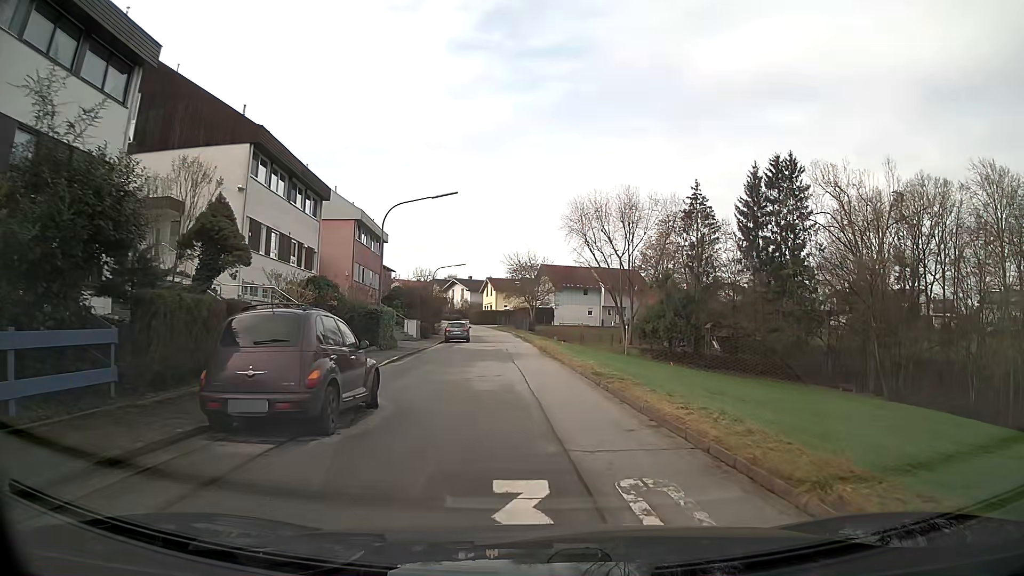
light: Day
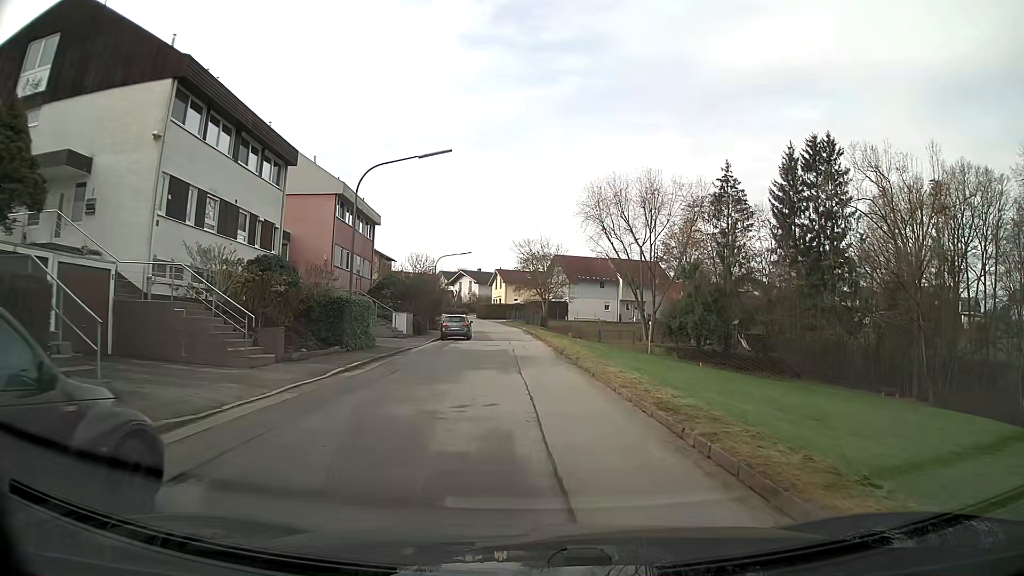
(-0.1, +7.4) m; -1°
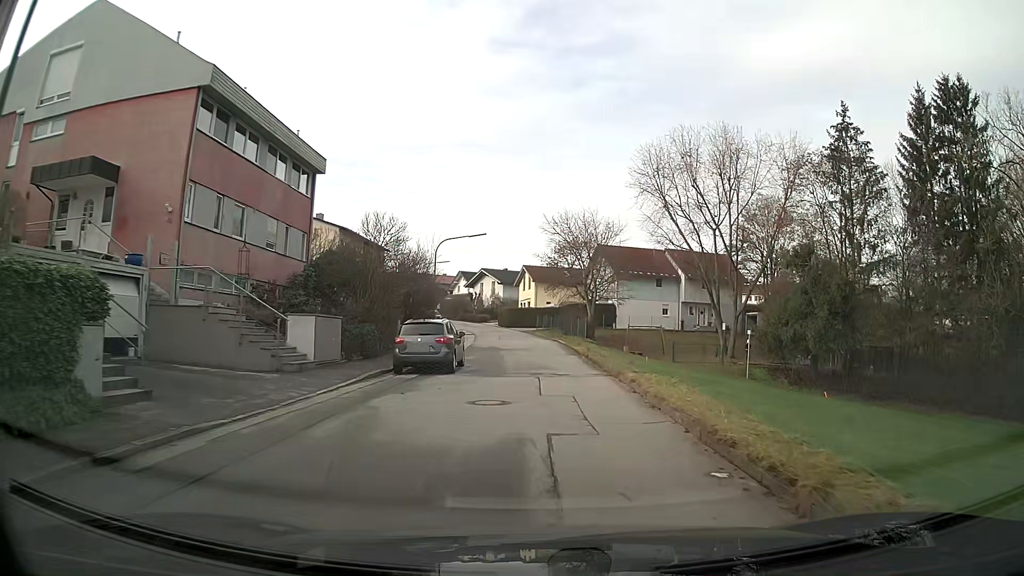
(-0.6, +20.5) m; -2°
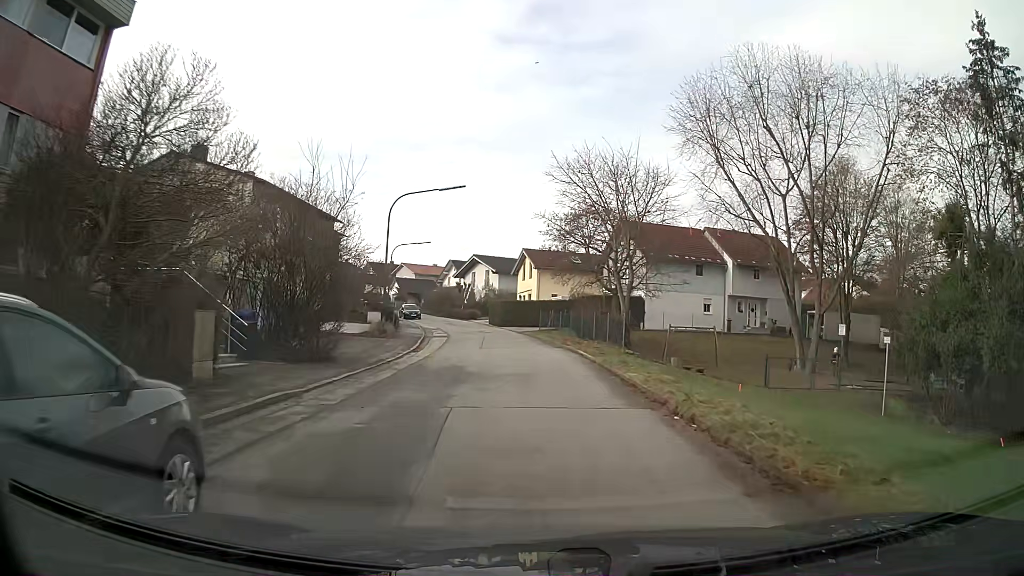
(0.0, +17.0) m; 0°
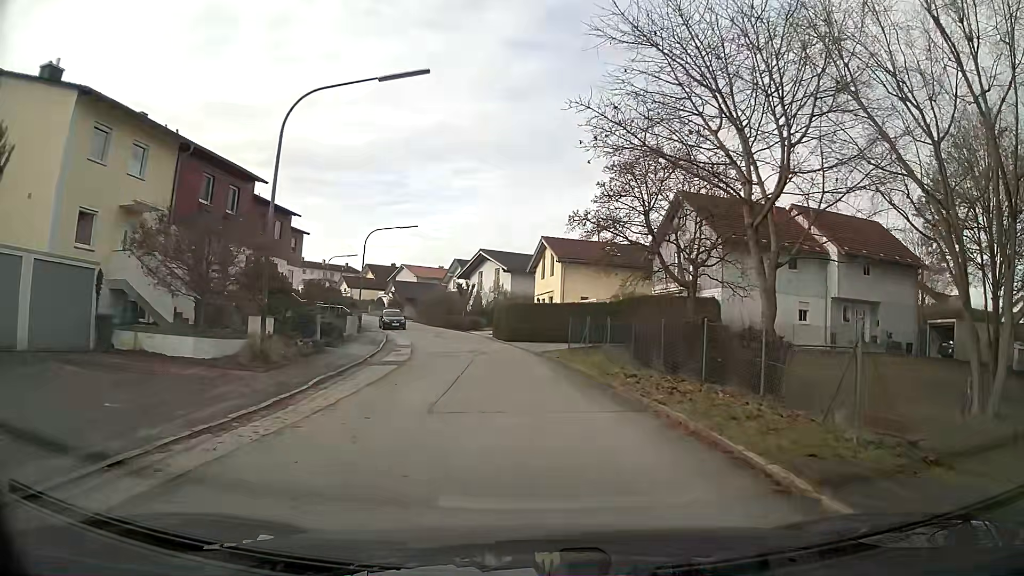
(-0.2, +17.0) m; -2°
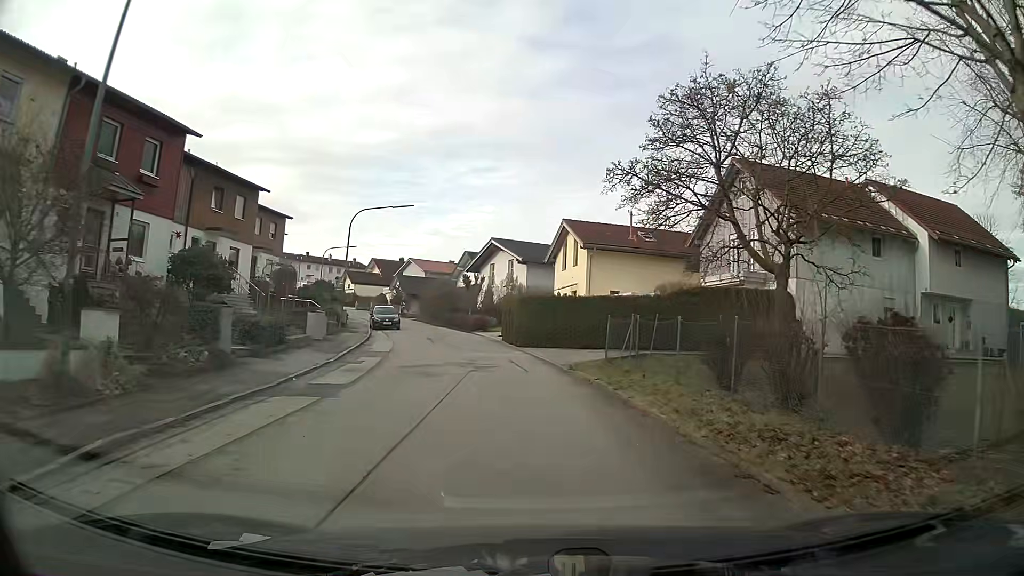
(-0.1, +8.4) m; -2°
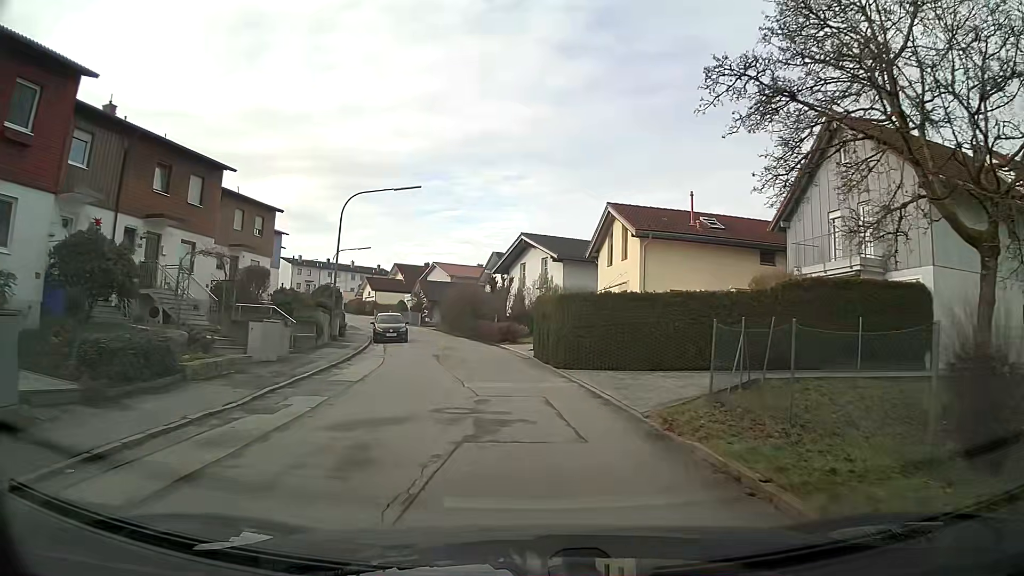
(-0.2, +8.3) m; -3°
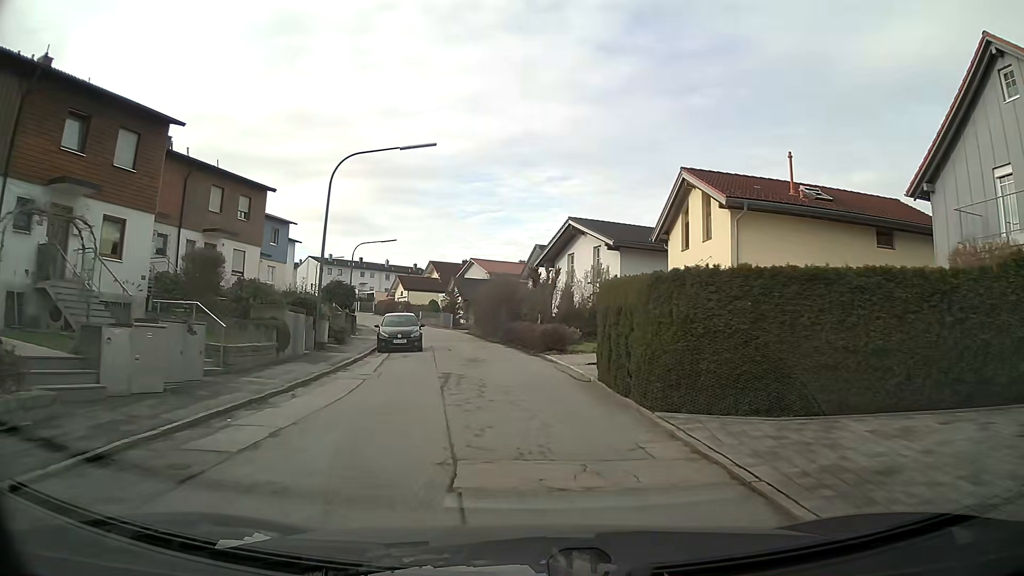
(-0.3, +8.3) m; -4°
(0, +10) (-1, +20) (-3, +30) (-5, +40) (-7, +49) (-10, +59) (-13, +68) (-18, +77) (-22, +86) (-27, +95) m
